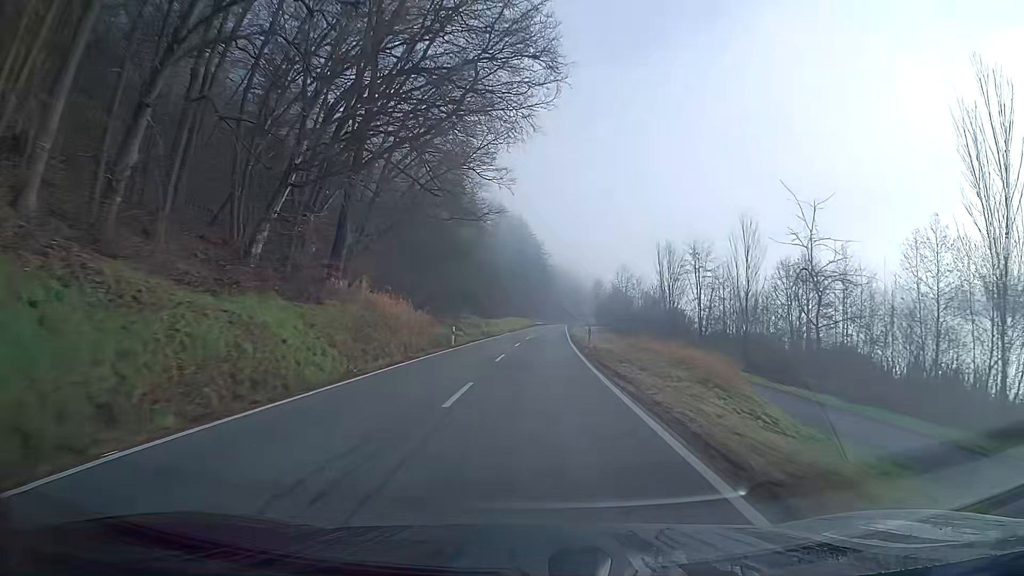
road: secondary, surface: asphalt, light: Day
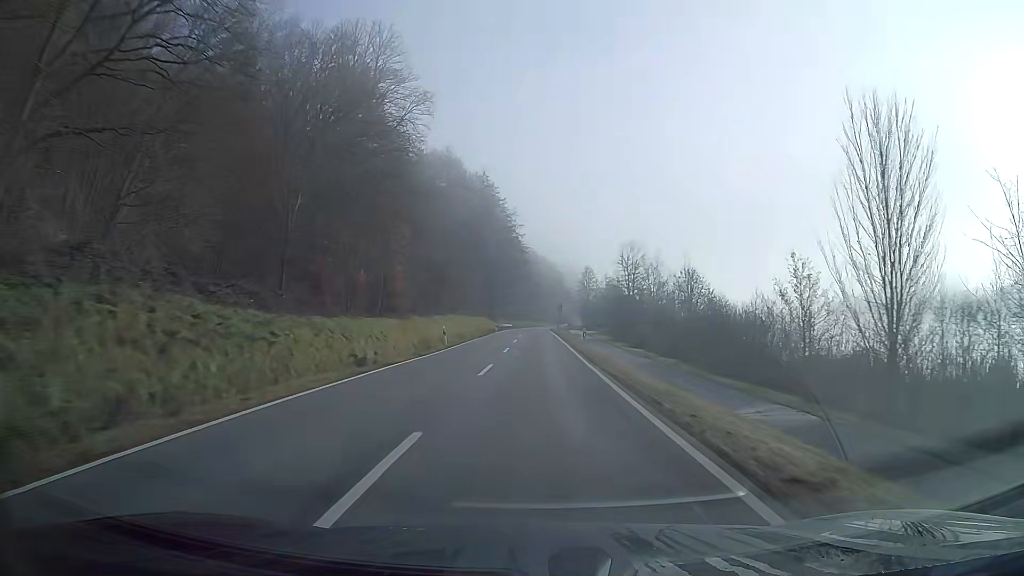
(+1.4, +54.6) m; +3°
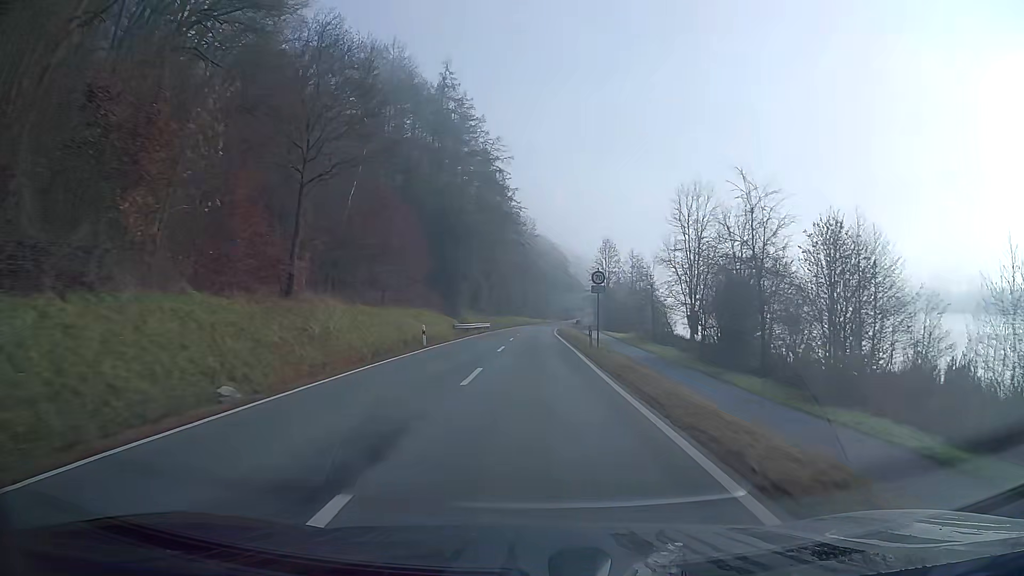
(0.0, +51.2) m; 0°
